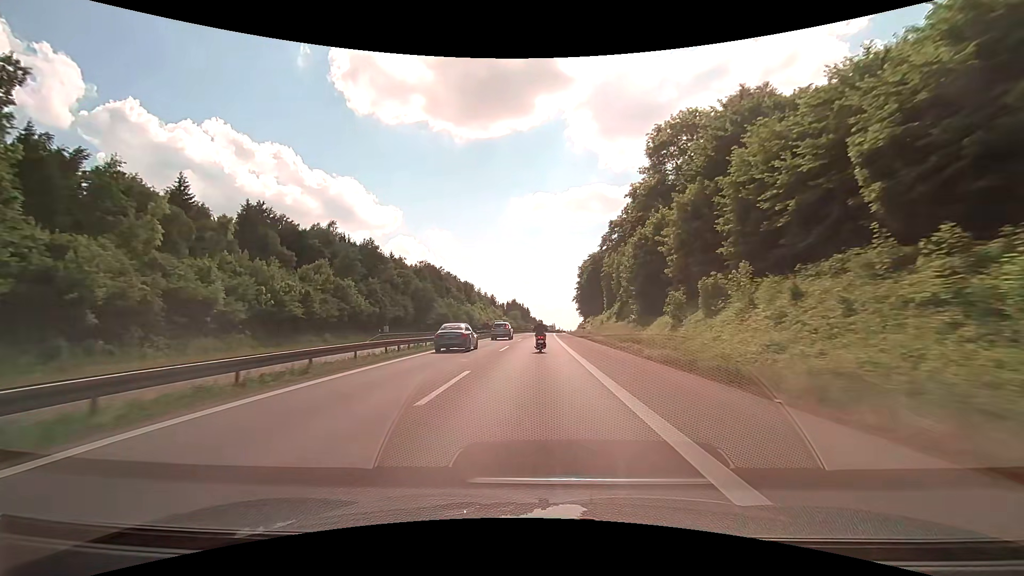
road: motorway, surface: asphalt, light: Day
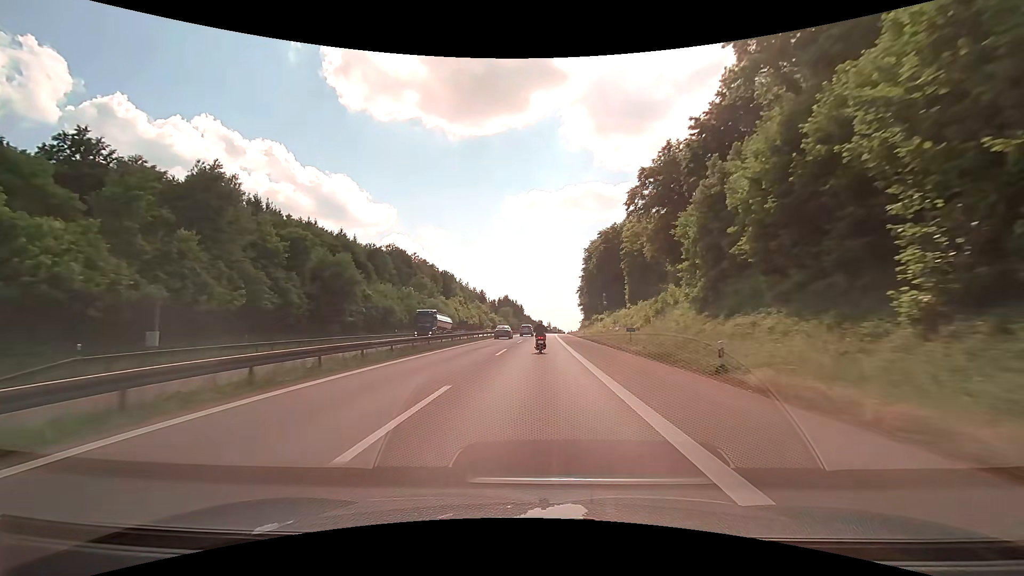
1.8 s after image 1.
(+0.2, +39.4) m; +1°
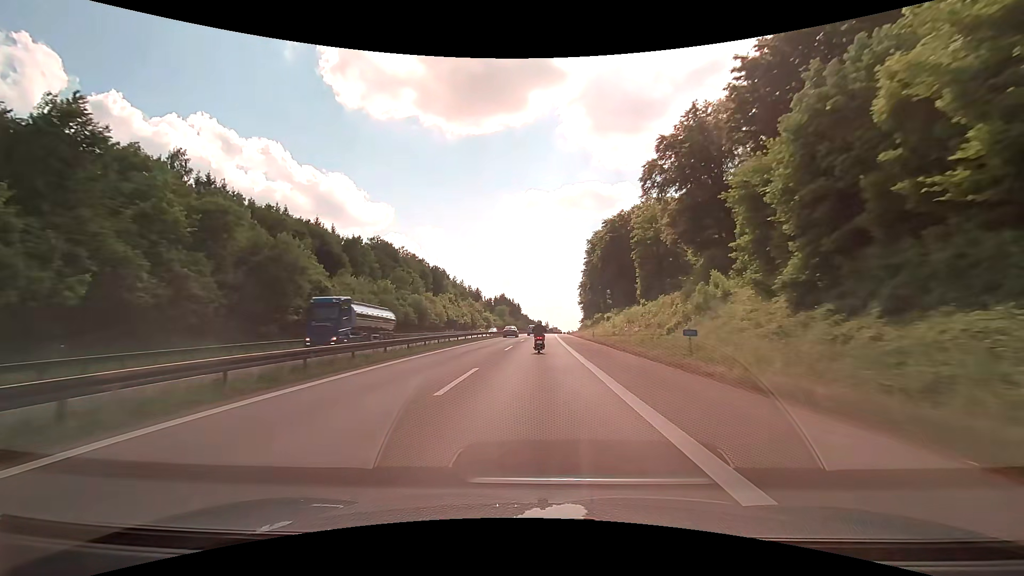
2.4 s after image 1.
(0.0, +13.1) m; 0°
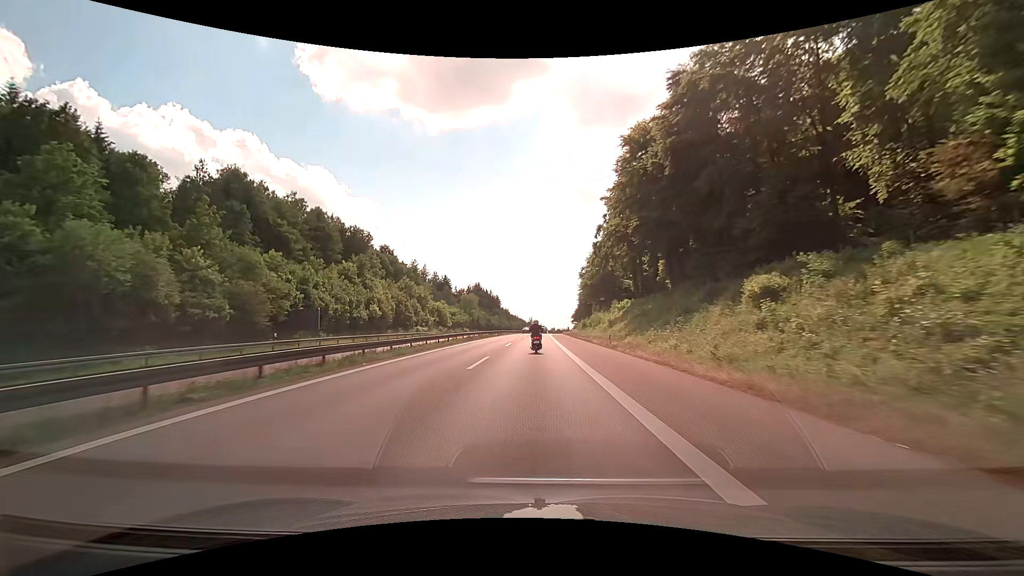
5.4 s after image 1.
(+0.9, +66.0) m; +2°
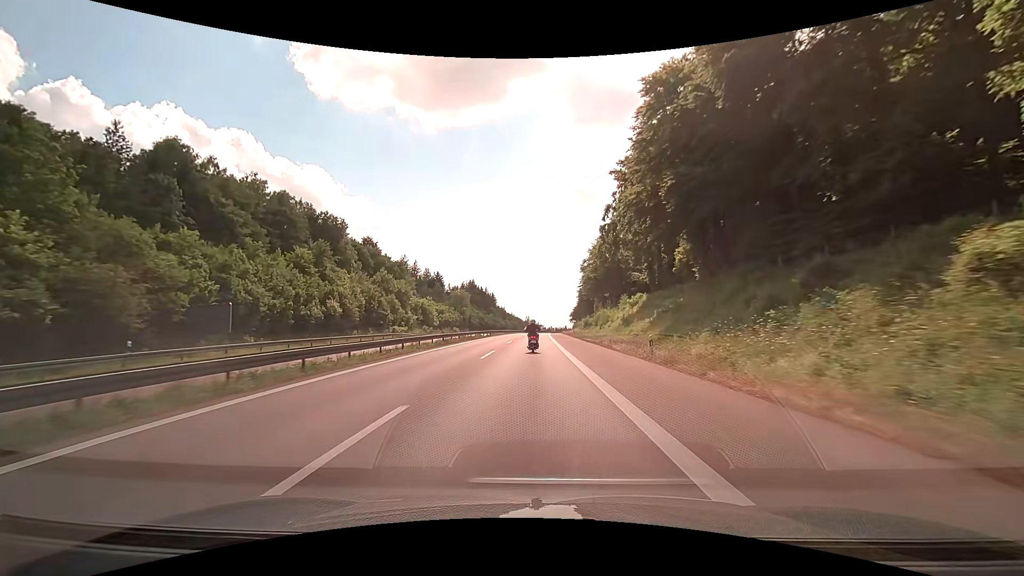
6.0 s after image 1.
(0.0, +13.3) m; 0°
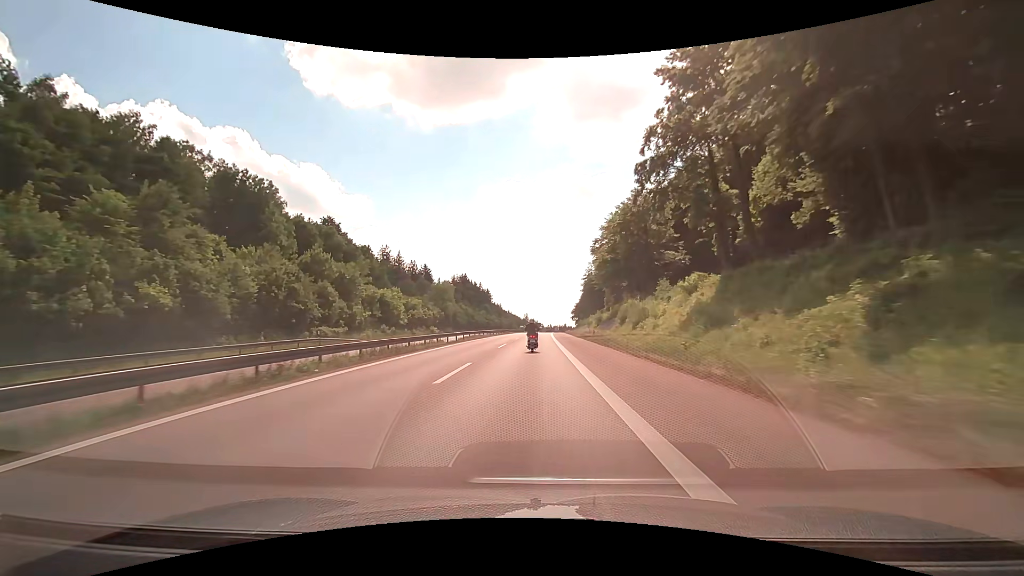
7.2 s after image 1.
(+0.1, +26.6) m; 0°
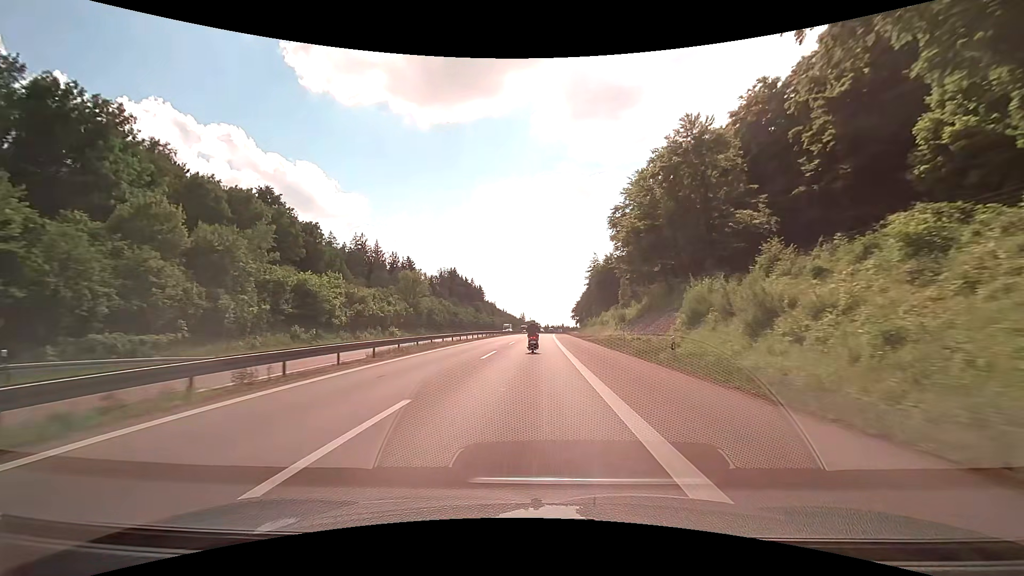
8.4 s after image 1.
(0.0, +26.6) m; 0°
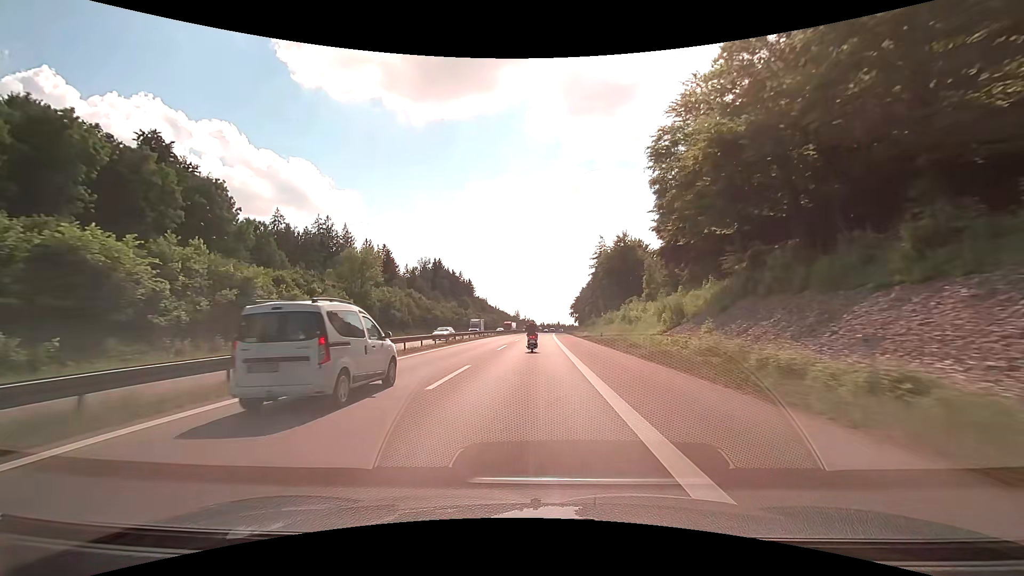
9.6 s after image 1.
(+0.2, +26.7) m; +1°
(0, +10) (0, +20) (0, +30) (0, +40) (0, +50) (+1, +60) (+1, +70) (+1, +80) (+1, +90) (+2, +100) m
